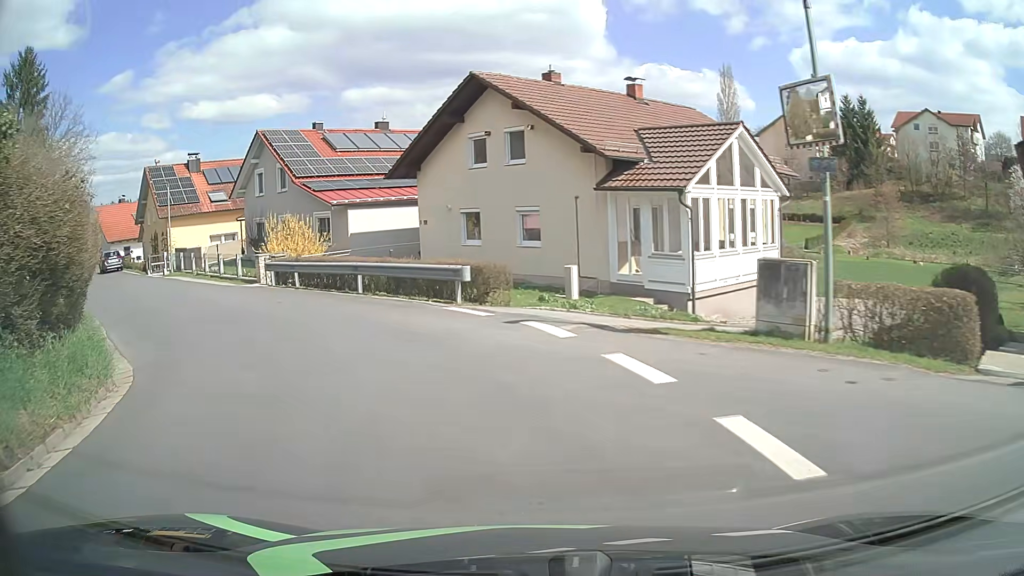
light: Day
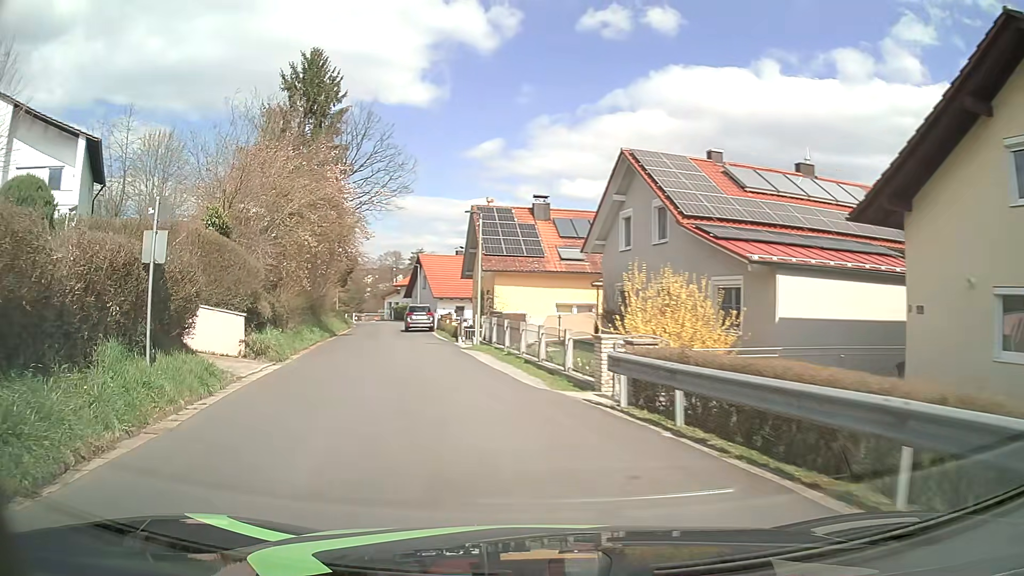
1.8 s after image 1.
(-3.8, +12.1) m; -33°
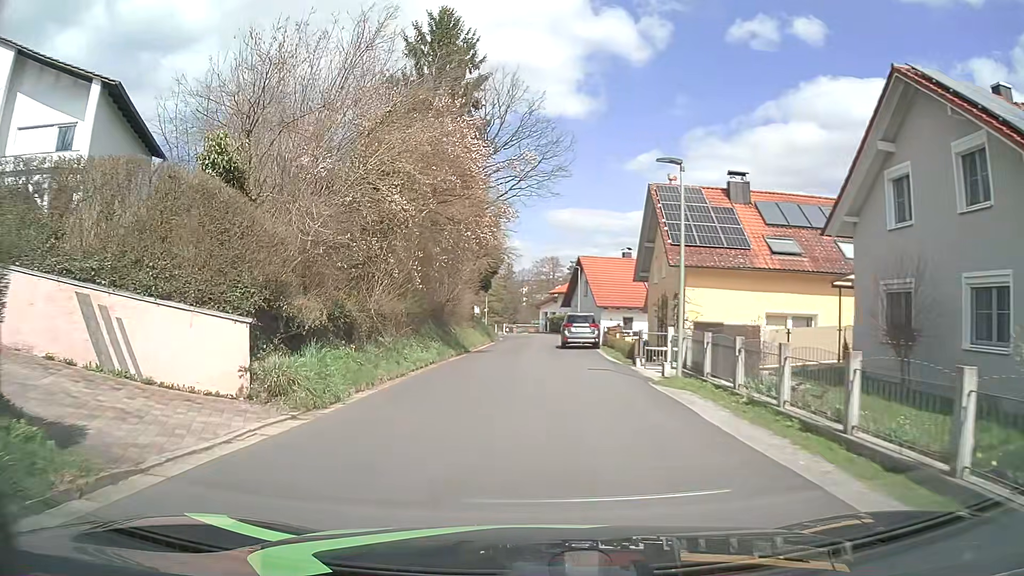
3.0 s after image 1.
(-1.4, +9.7) m; -14°
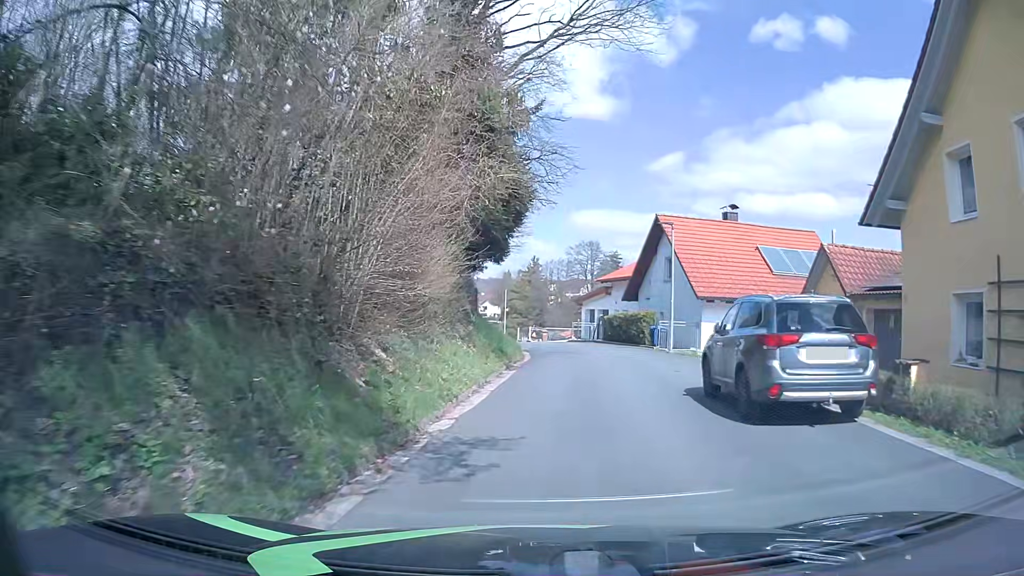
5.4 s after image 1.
(-1.3, +22.4) m; -3°
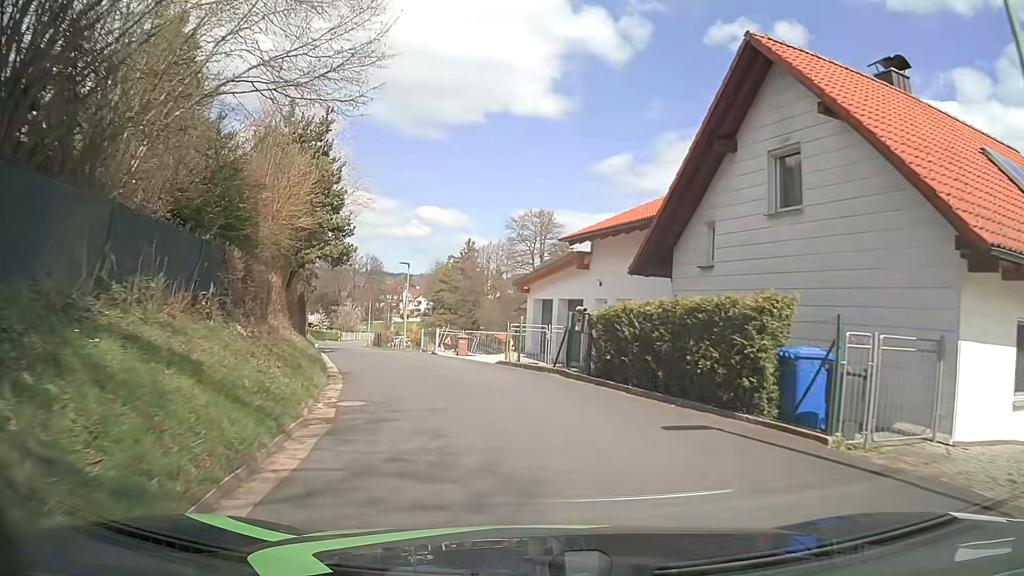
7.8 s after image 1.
(+1.4, +21.9) m; +4°
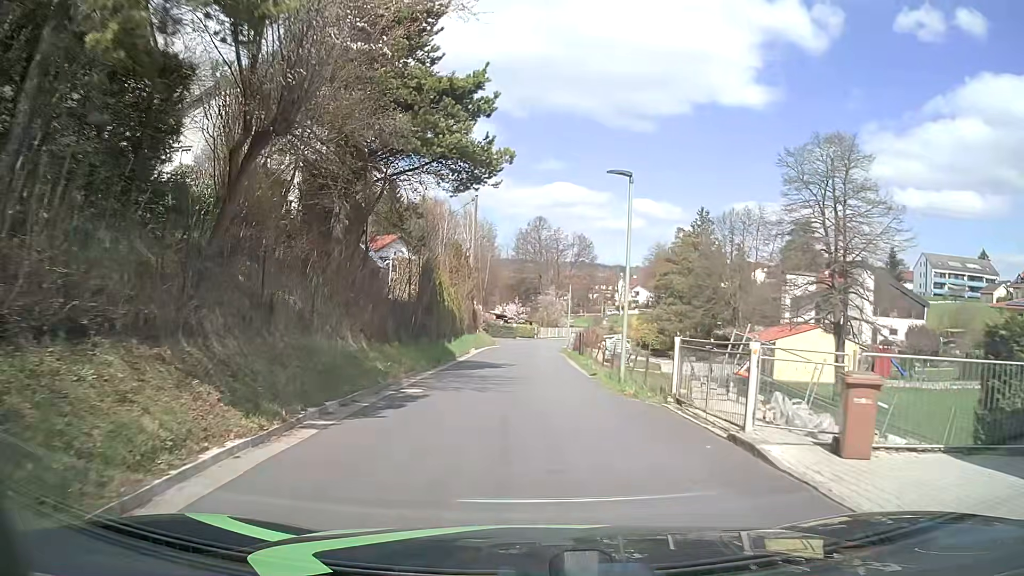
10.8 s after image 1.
(-3.4, +22.8) m; -17°
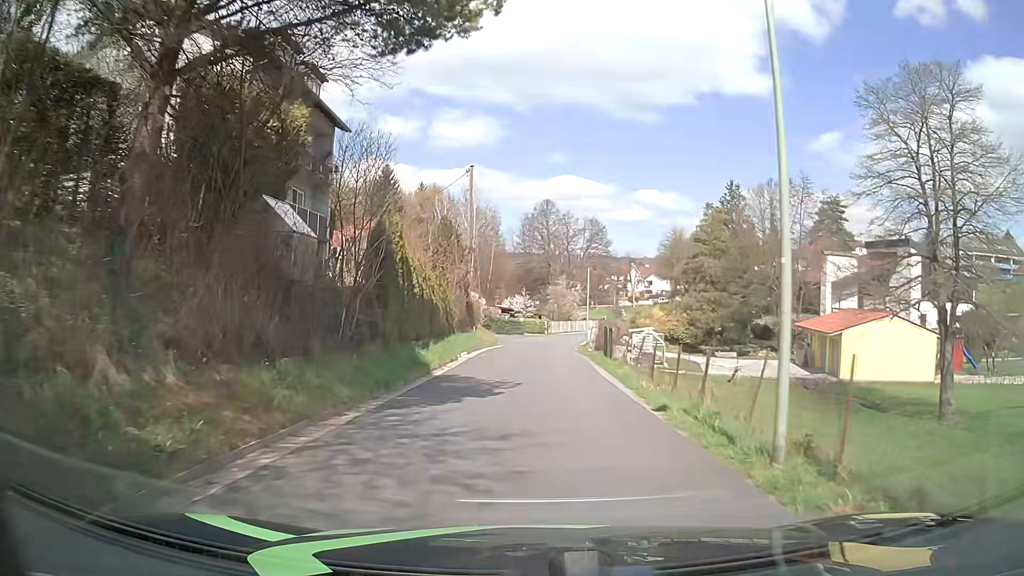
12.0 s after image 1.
(-0.1, +9.7) m; -1°
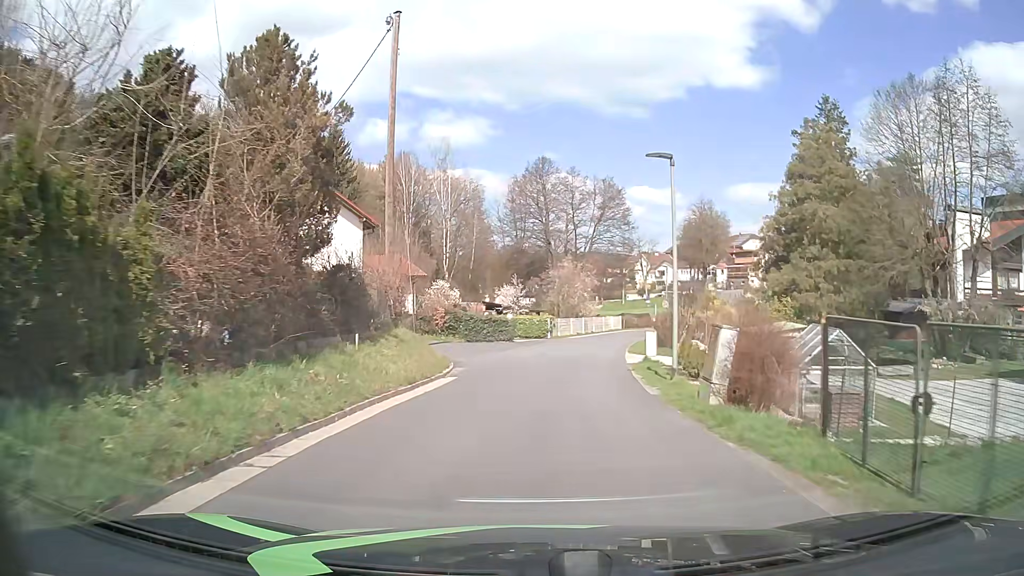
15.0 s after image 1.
(0.0, +25.7) m; 0°
(0, +10) (+1, +20) (+2, +30) (+3, +40) (+6, +49) (+10, +58) (+15, +67) (+21, +76) (+25, +84) (+29, +94) m
